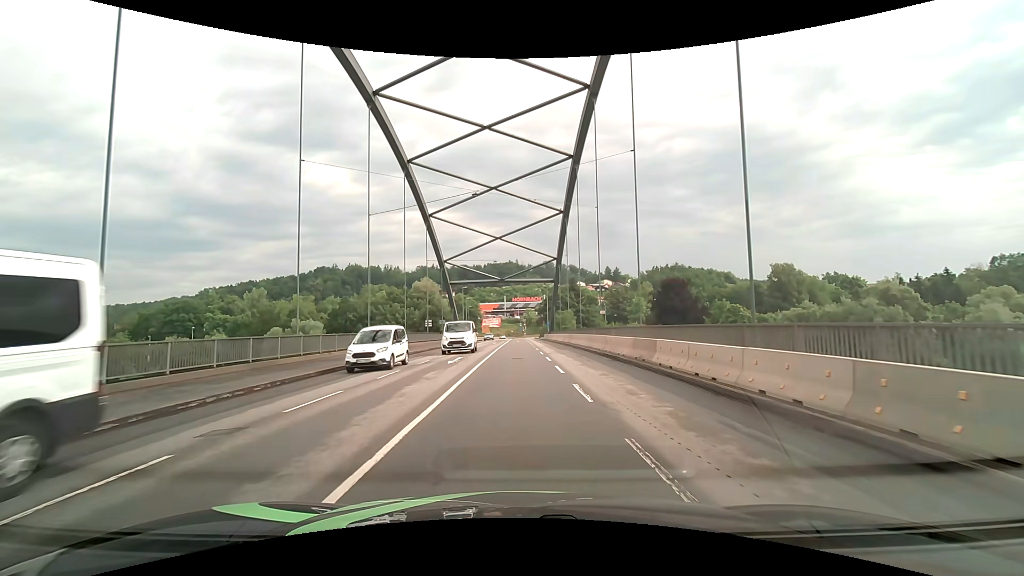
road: primary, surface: asphalt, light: Day
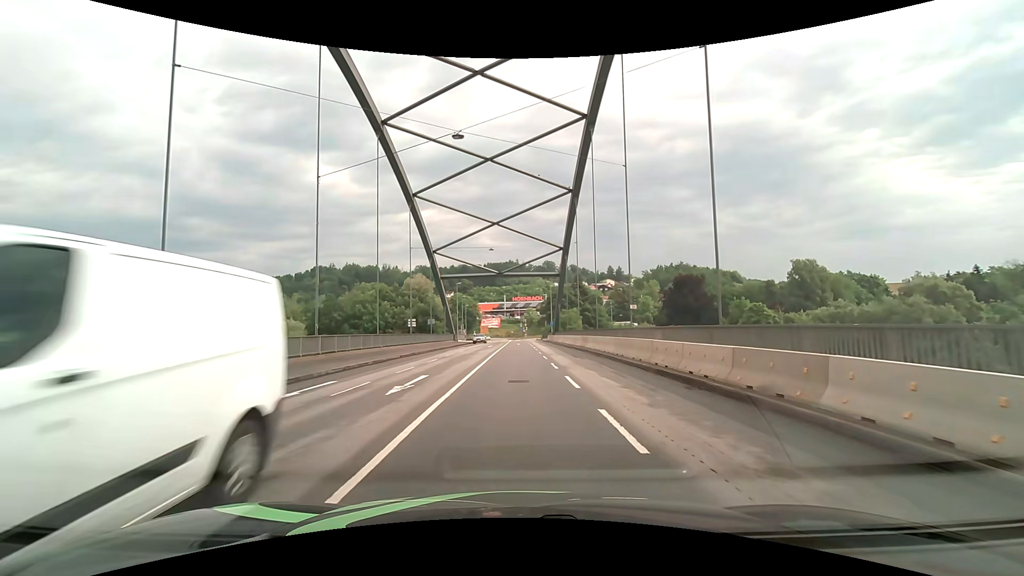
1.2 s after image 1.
(0.0, +9.9) m; 0°
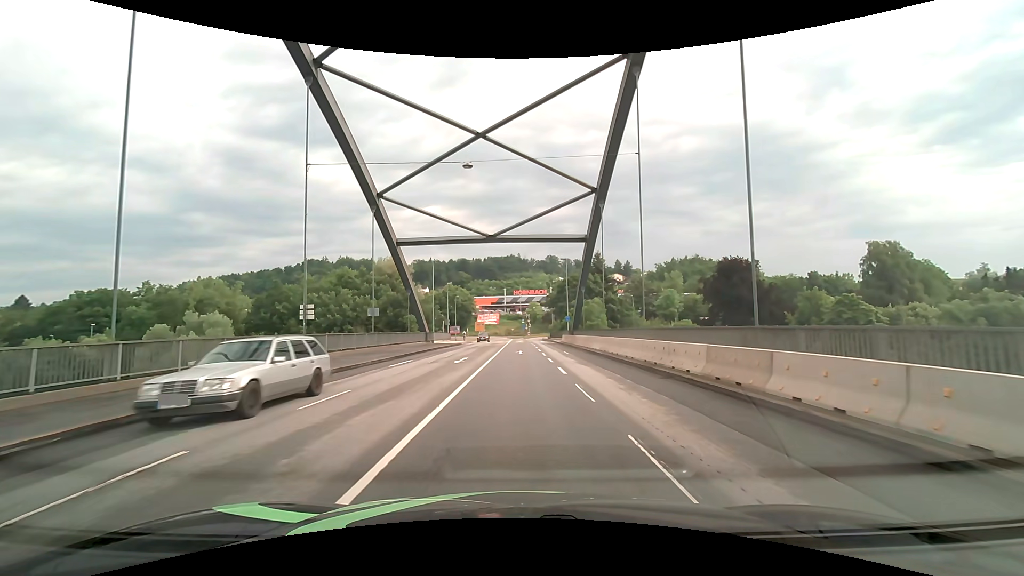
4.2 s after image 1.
(0.0, +26.2) m; 0°
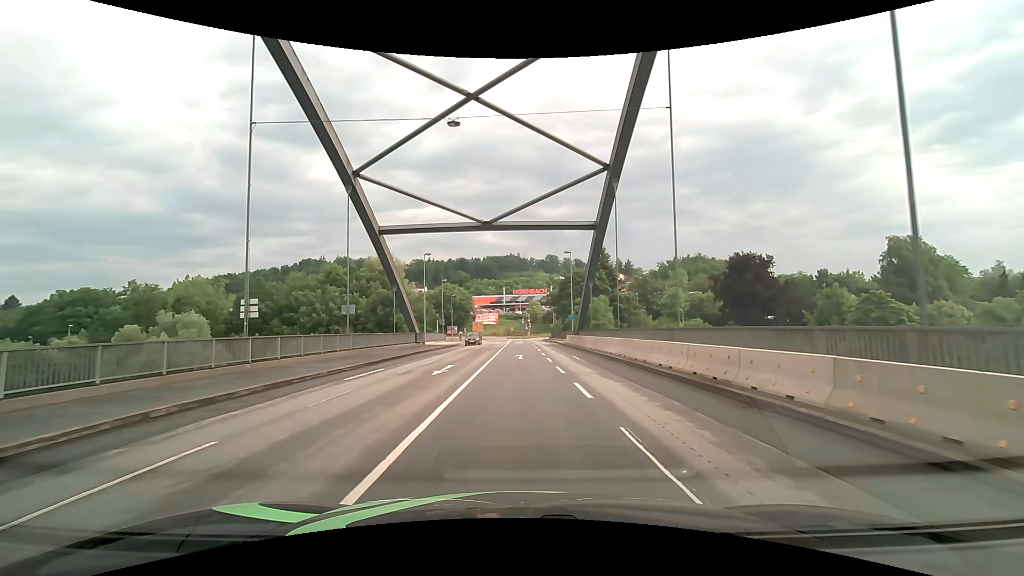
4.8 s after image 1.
(0.0, +5.5) m; 0°
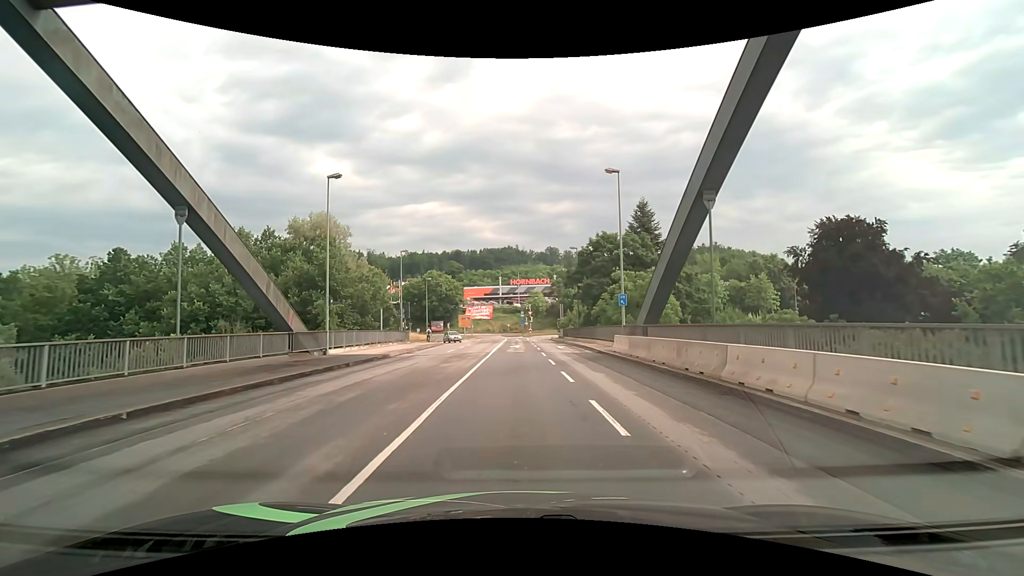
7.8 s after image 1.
(+0.5, +27.8) m; +1°
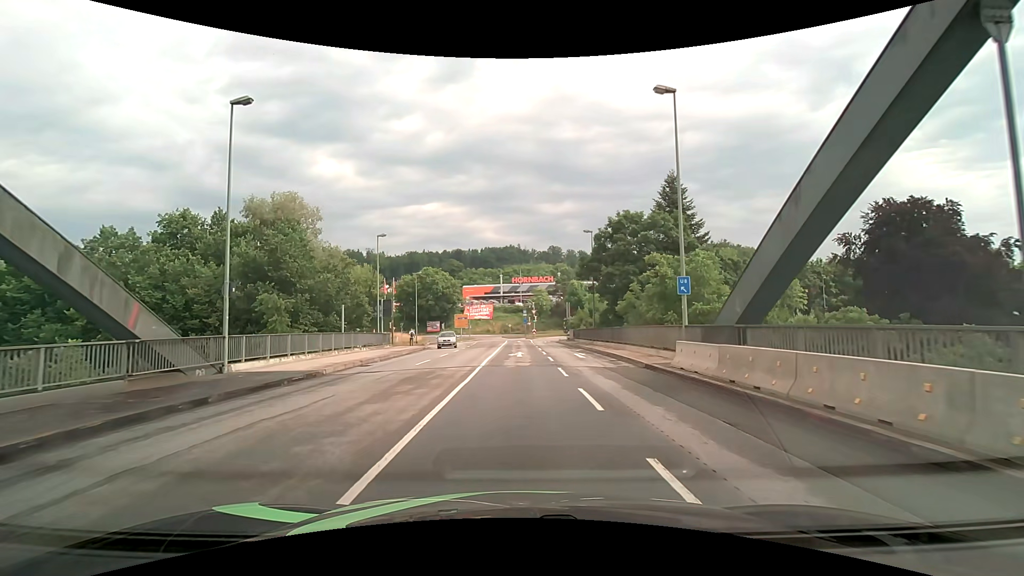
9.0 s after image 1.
(0.0, +9.8) m; -1°
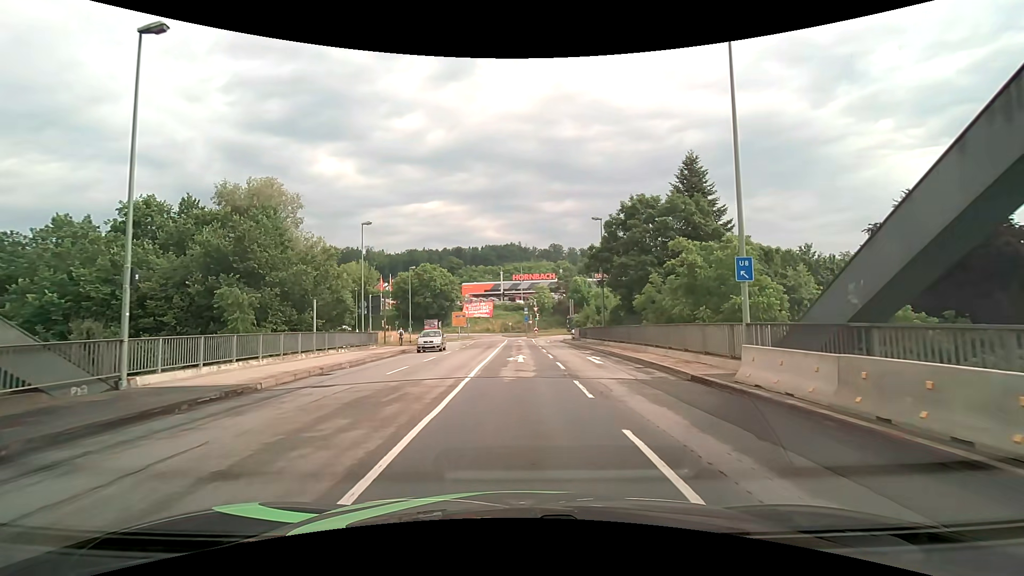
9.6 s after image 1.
(+0.1, +4.7) m; +1°
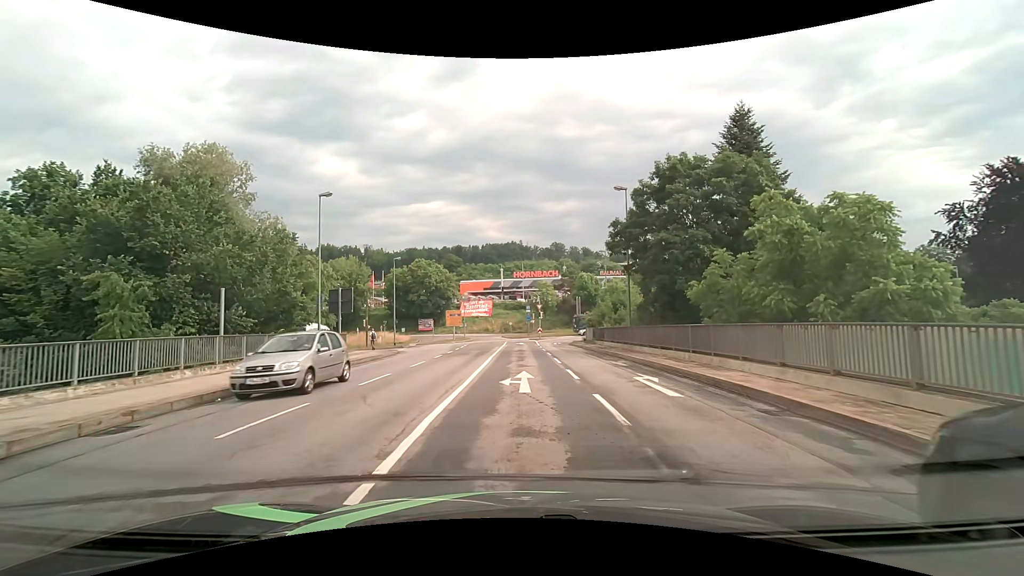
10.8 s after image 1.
(0.0, +8.9) m; 0°
(0, +10) (0, +20) (0, +30) (0, +40) (0, +50) (0, +60) (-6, +68) (-15, +72) (-25, +73) (-35, +73) m
